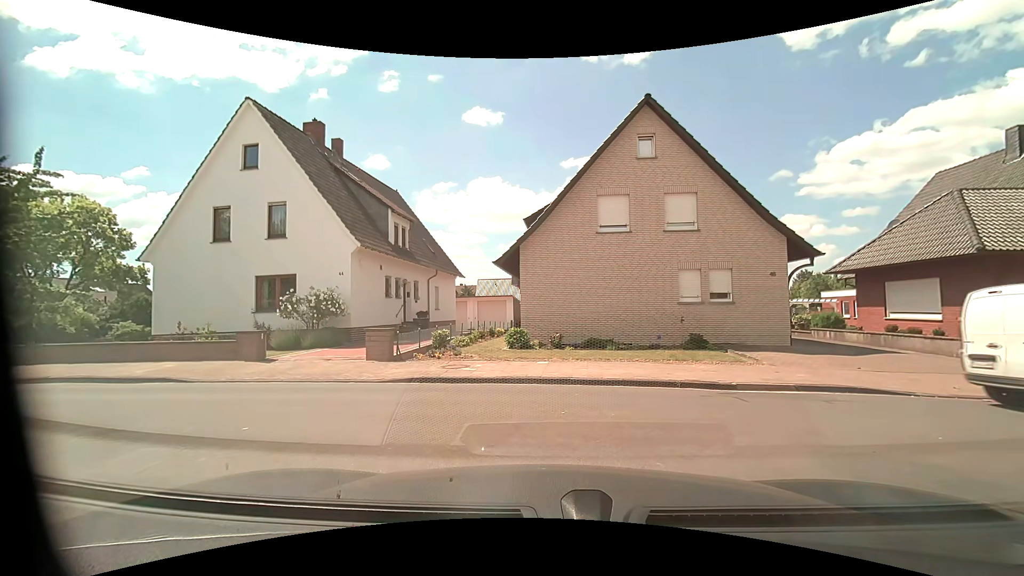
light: Day
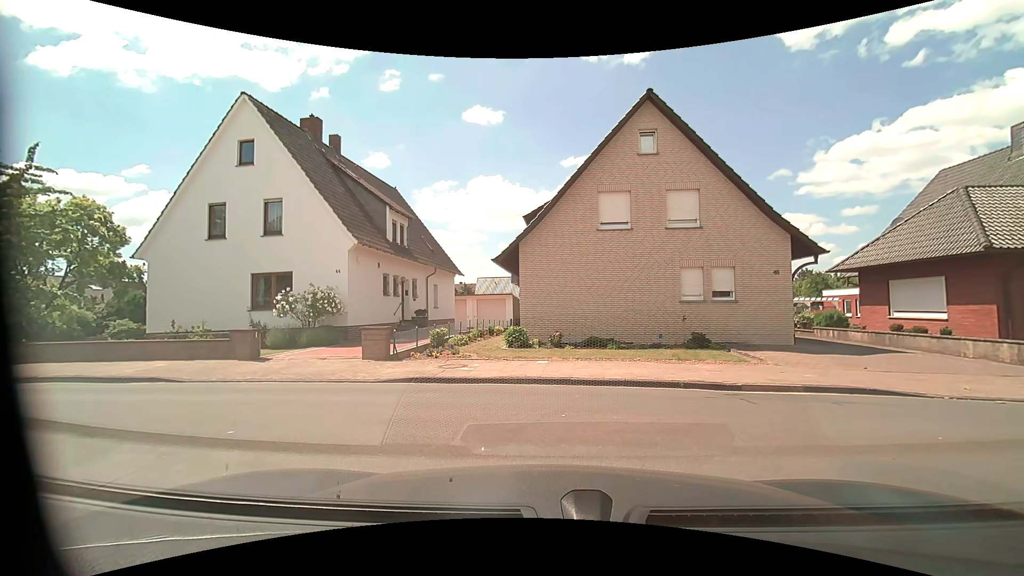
(0.0, +0.3) m; 0°
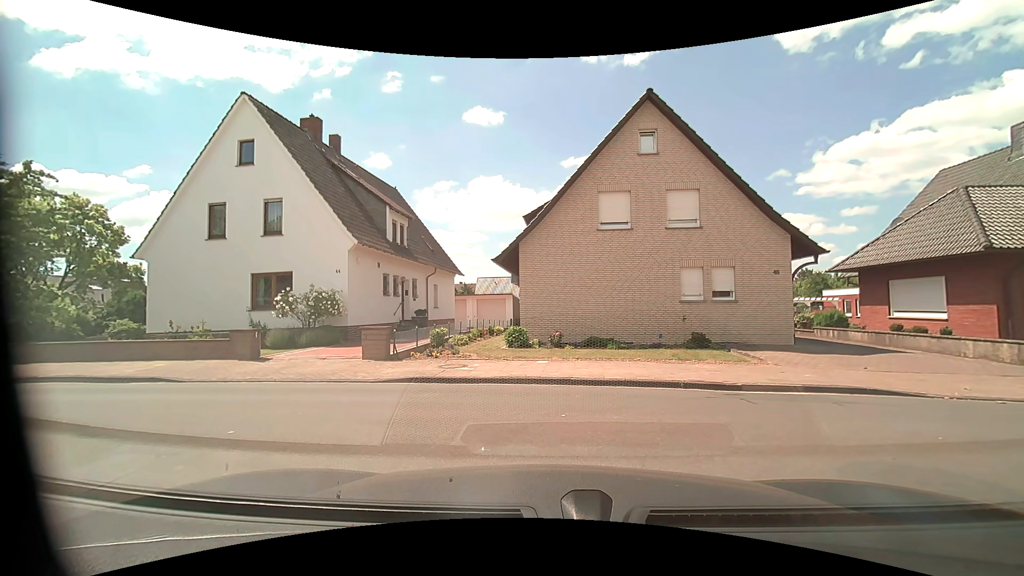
(0.0, 0.0) m; 0°
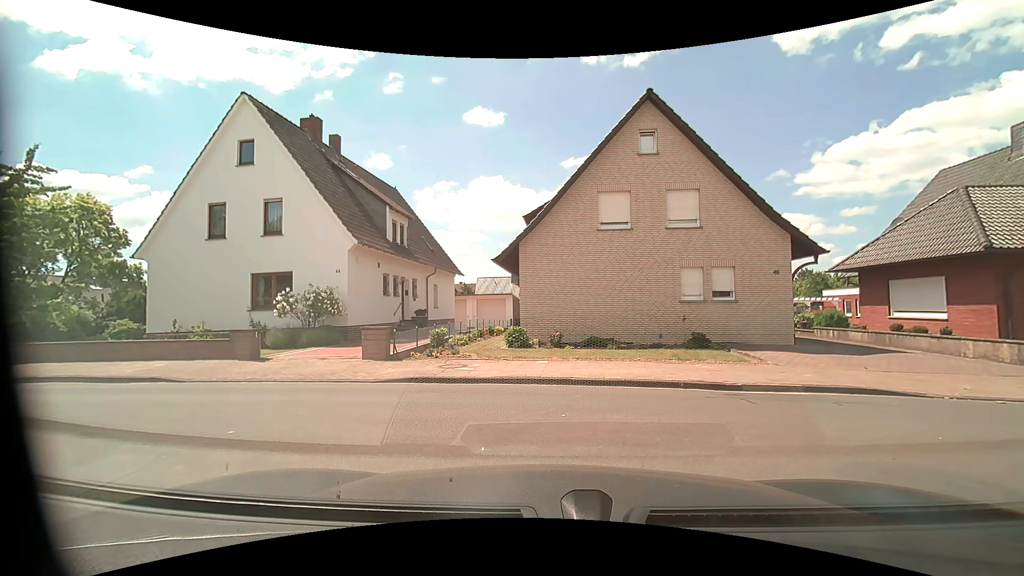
(0.0, 0.0) m; 0°
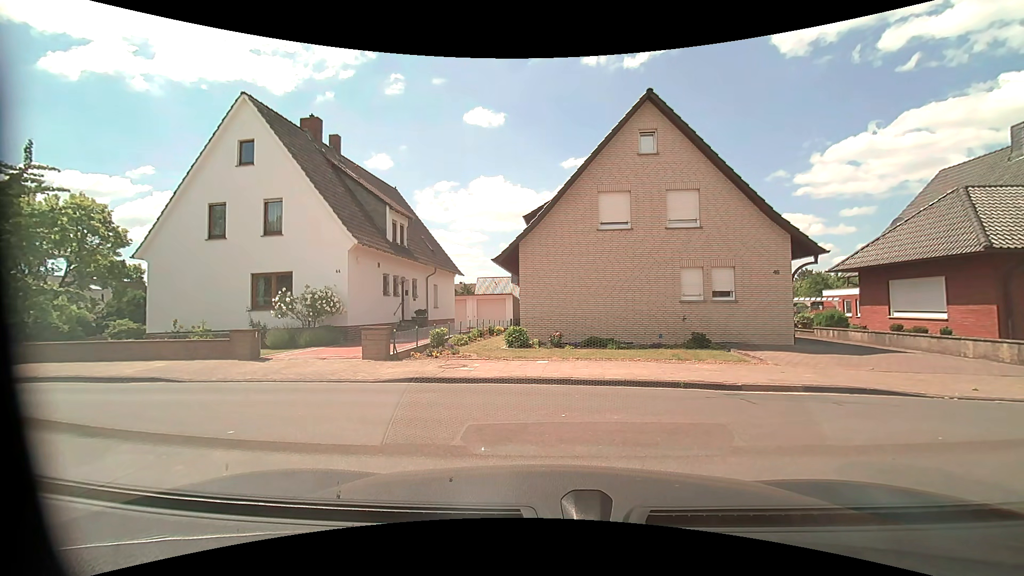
(0.0, 0.0) m; 0°
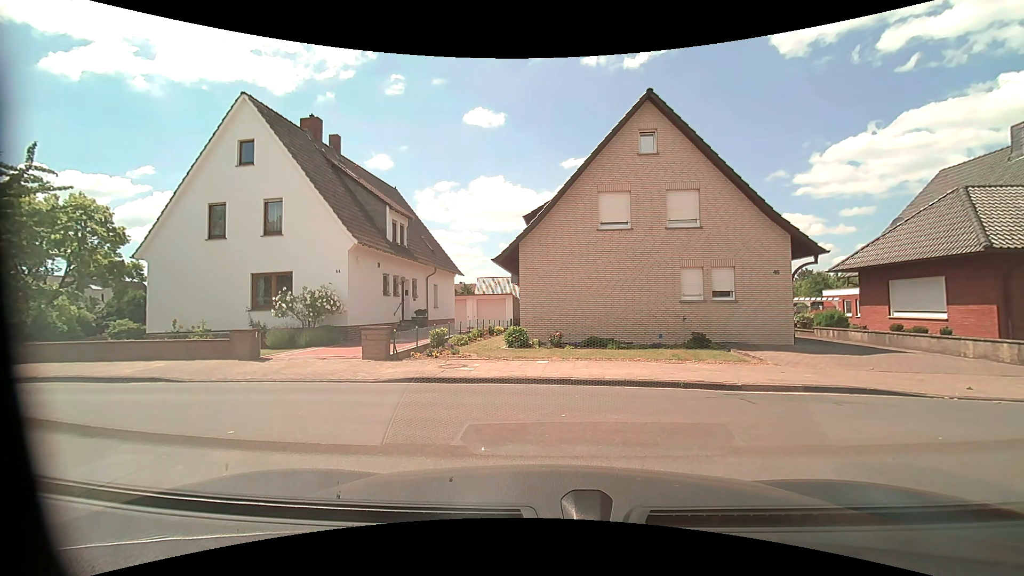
(0.0, 0.0) m; 0°
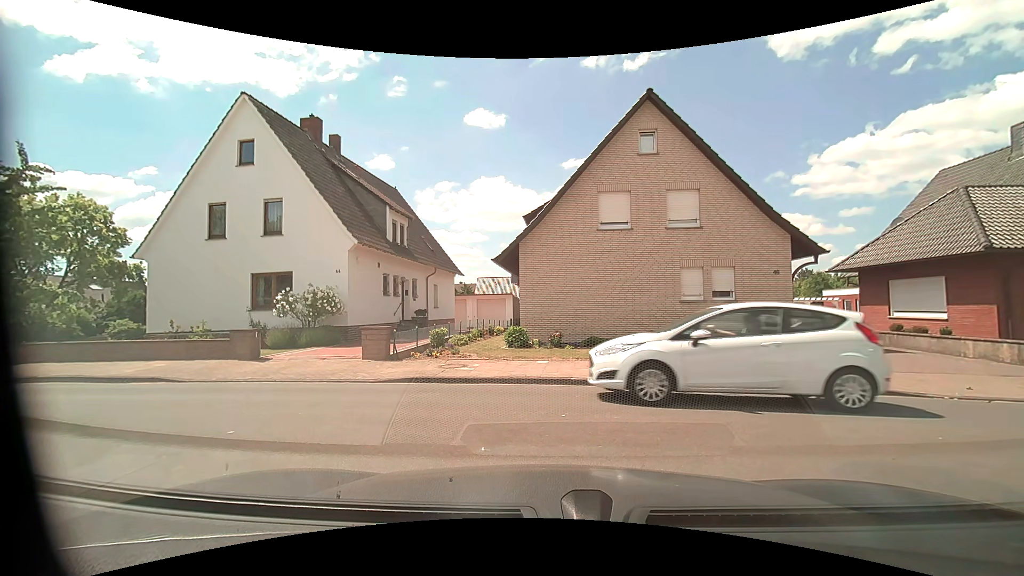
(0.0, 0.0) m; 0°
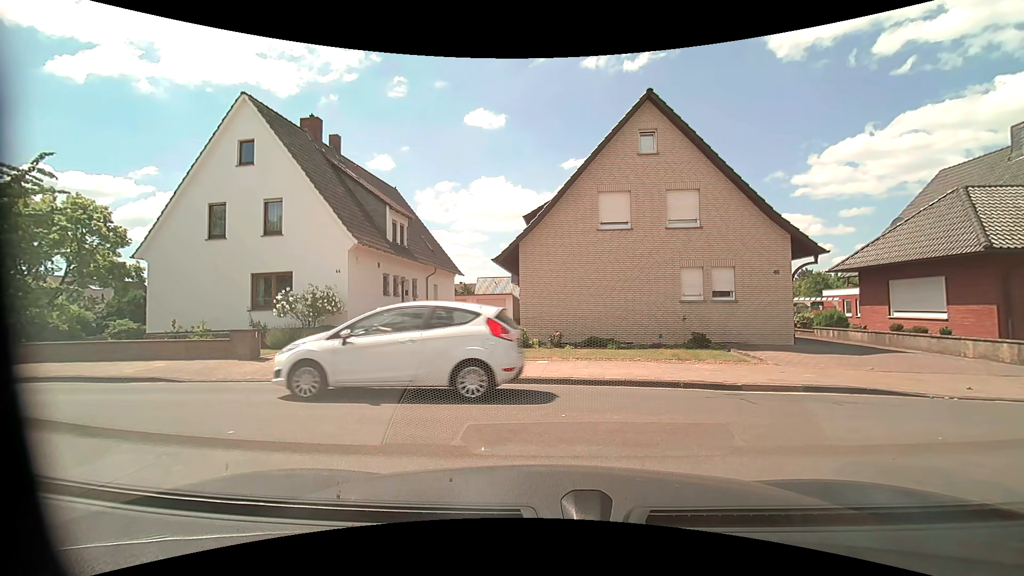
(0.0, 0.0) m; 0°
